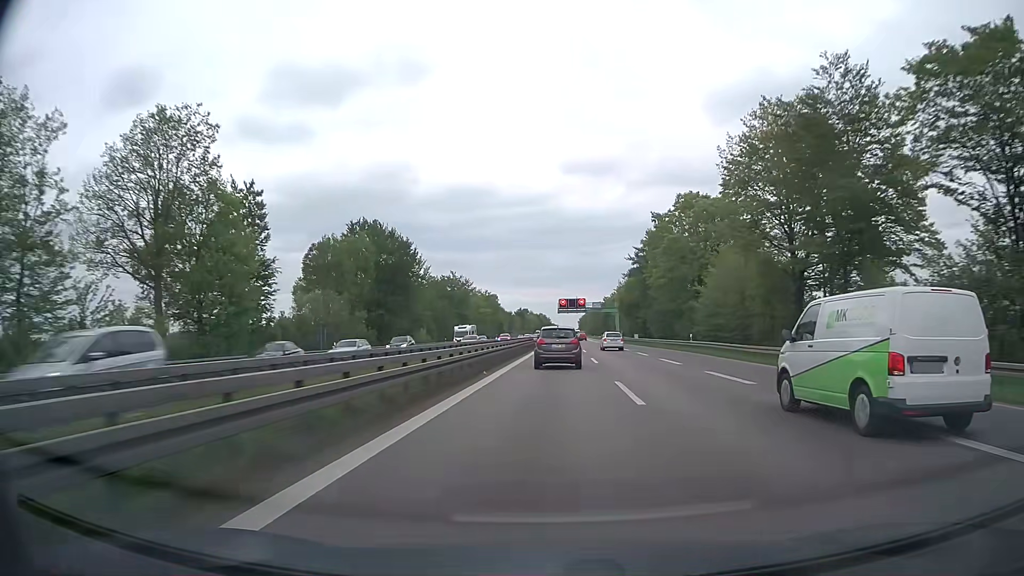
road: trunk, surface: asphalt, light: Day
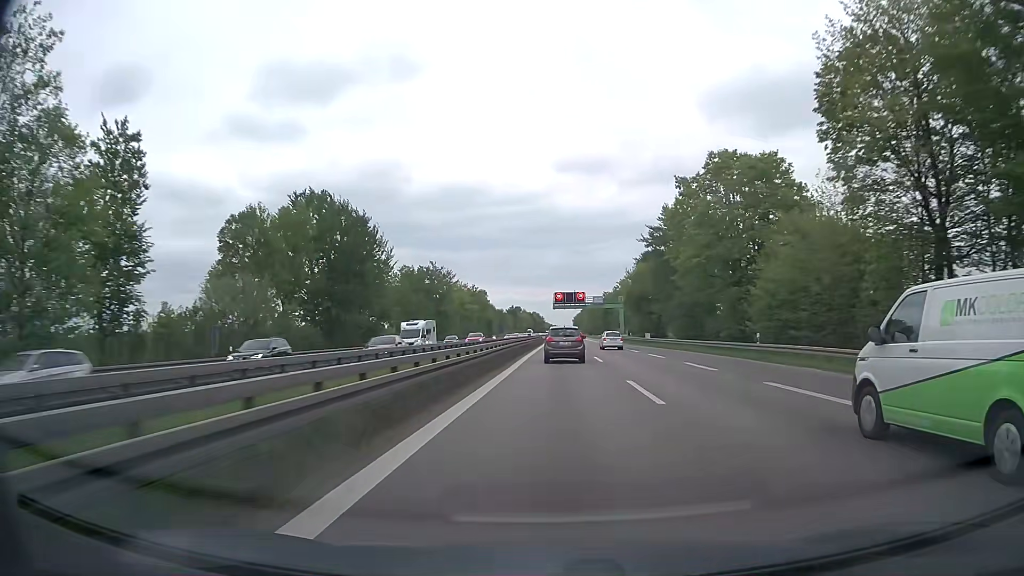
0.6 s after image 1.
(+0.1, +18.2) m; +1°
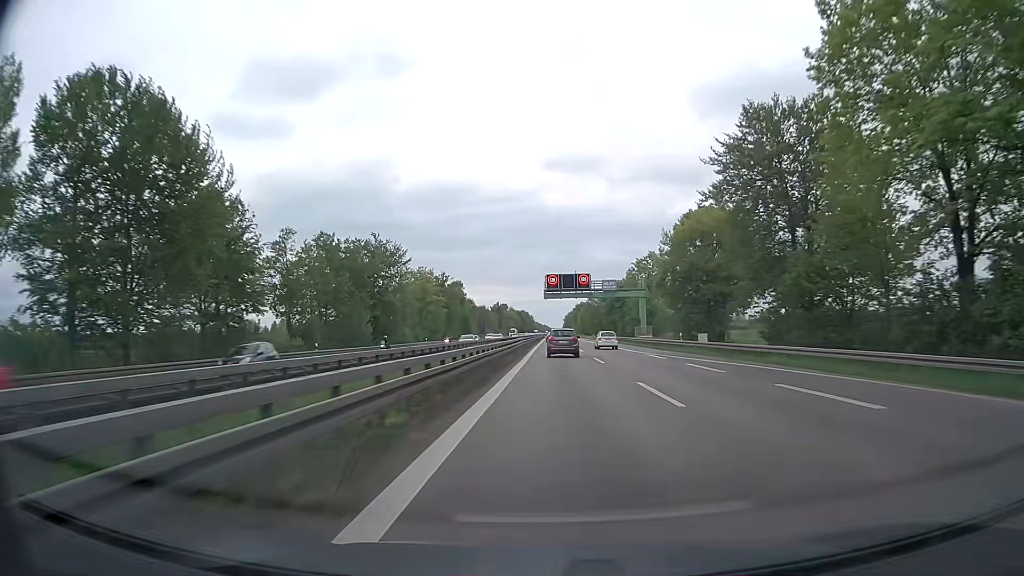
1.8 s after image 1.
(+0.2, +36.5) m; +1°
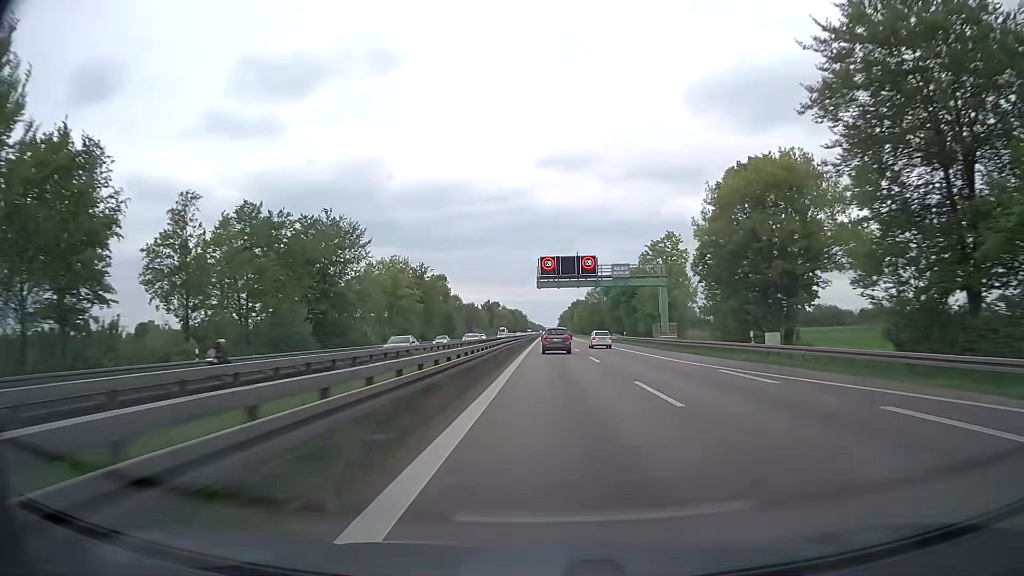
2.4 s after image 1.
(+0.1, +18.2) m; +1°
